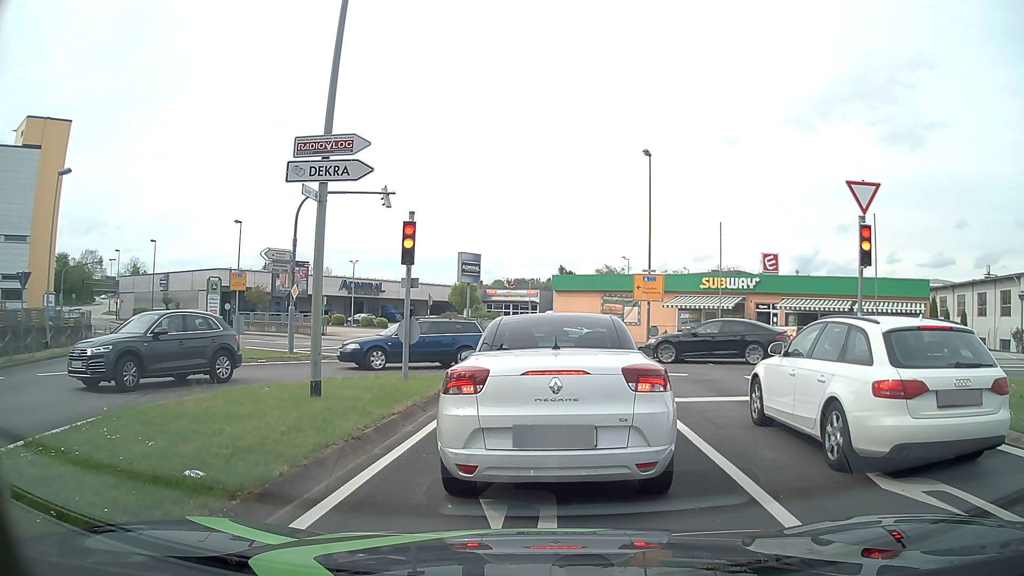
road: tertiary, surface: asphalt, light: Day
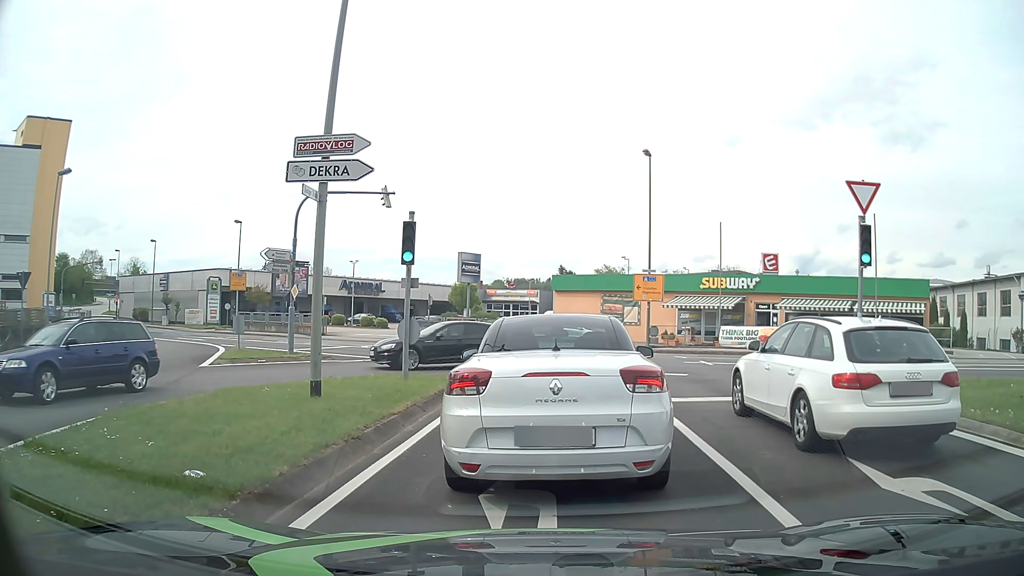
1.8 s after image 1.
(0.0, 0.0) m; 0°
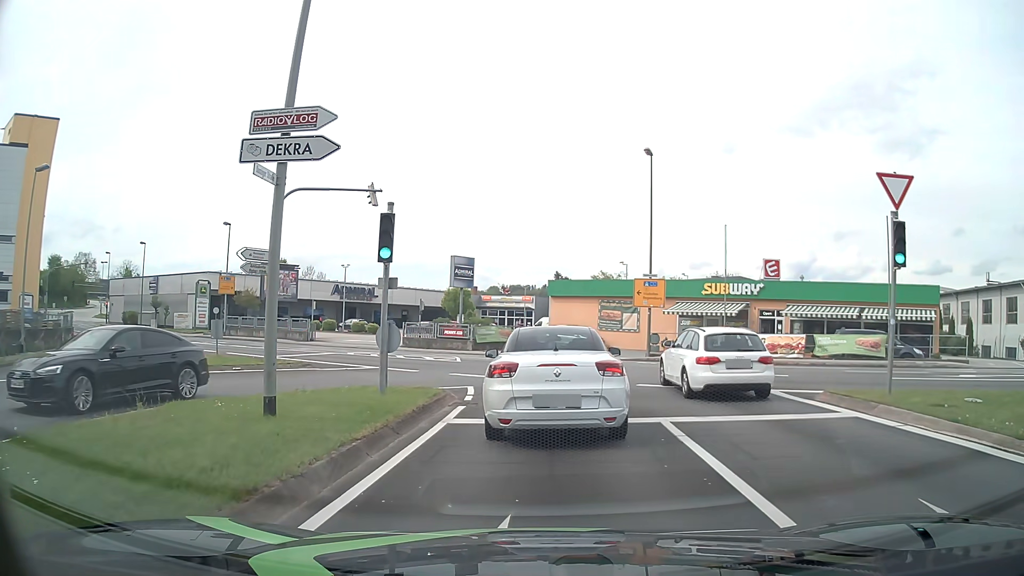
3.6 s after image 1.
(0.0, +1.9) m; -1°
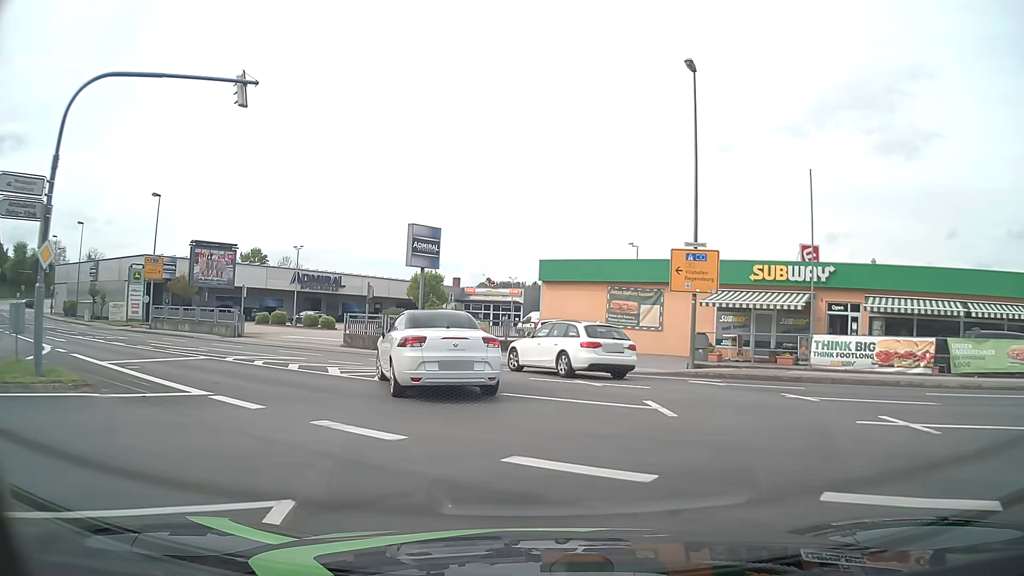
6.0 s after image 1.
(+0.3, +12.0) m; +1°
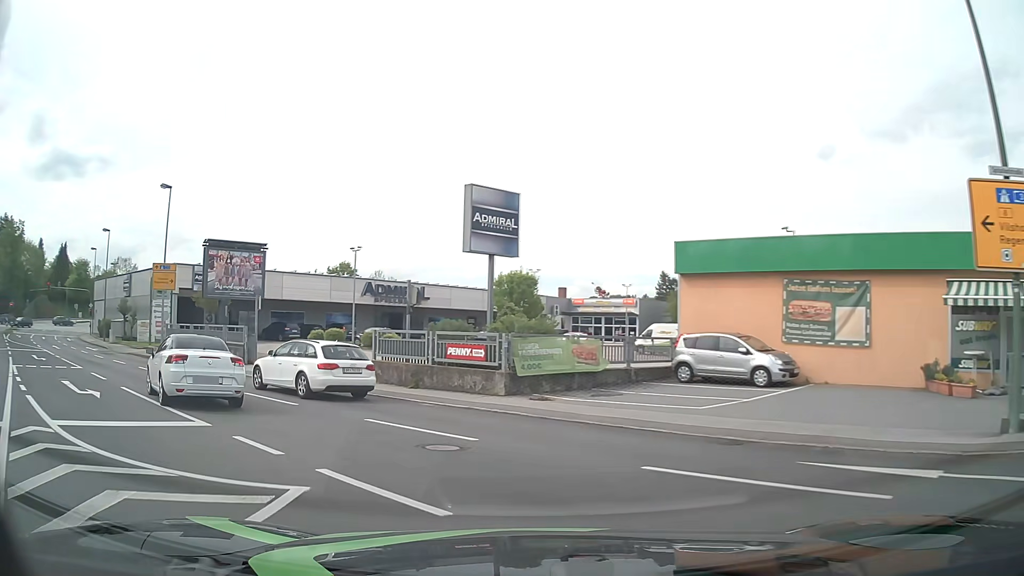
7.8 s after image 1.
(-0.4, +12.4) m; -9°
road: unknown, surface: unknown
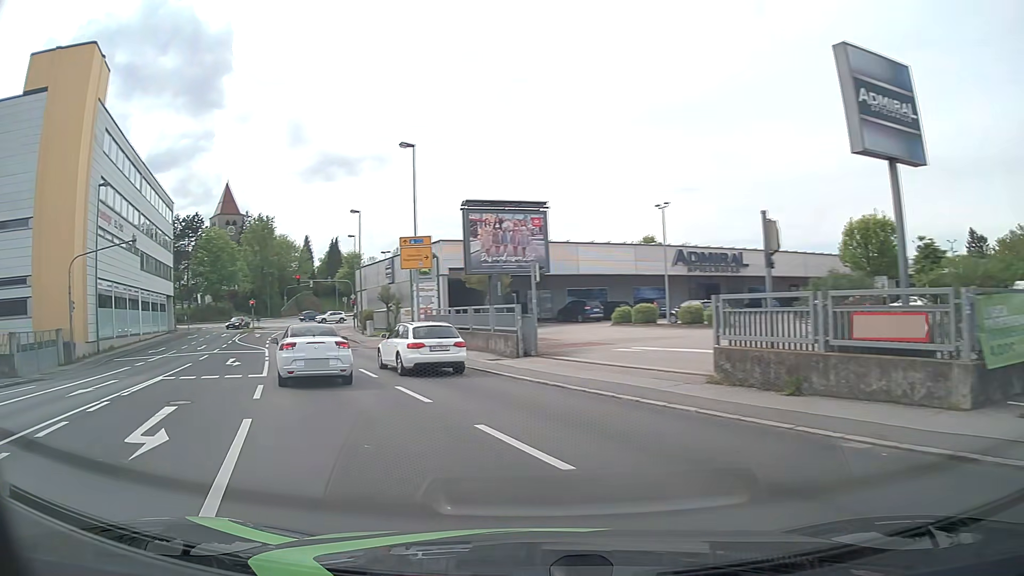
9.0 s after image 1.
(-1.8, +8.5) m; -25°
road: tertiary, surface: asphalt
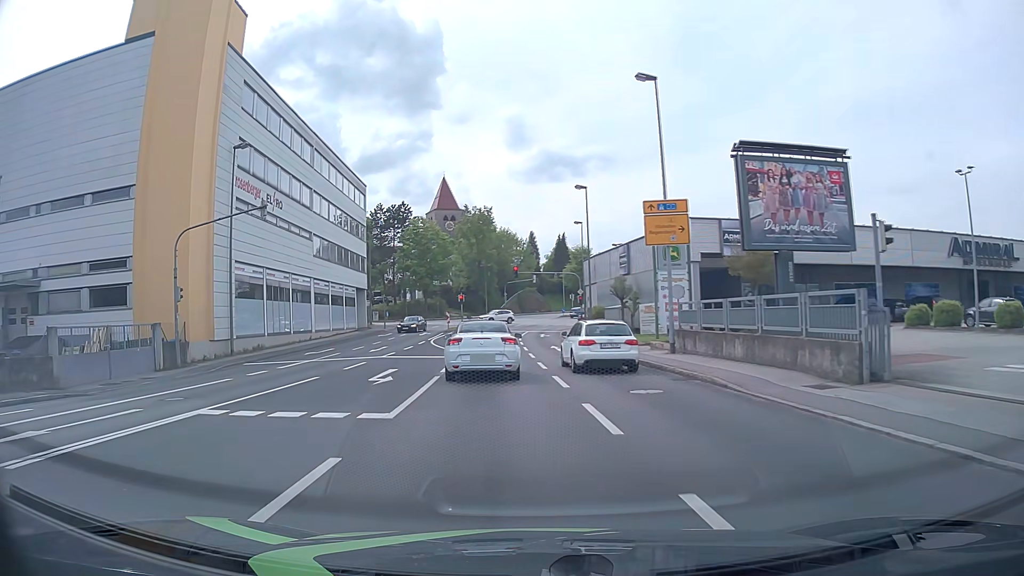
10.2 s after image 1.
(-2.0, +9.7) m; -21°
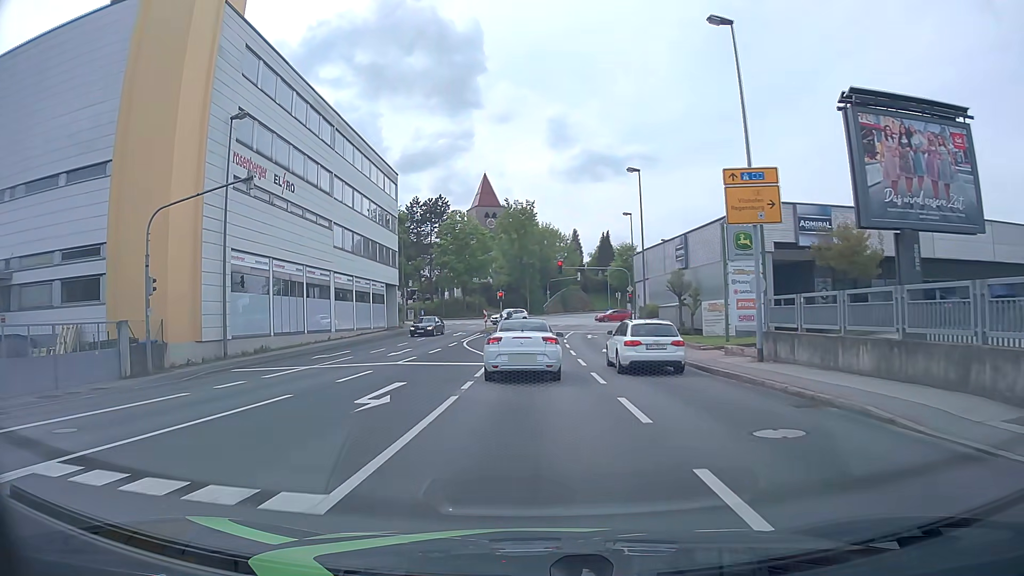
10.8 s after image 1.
(-0.2, +5.1) m; -4°
